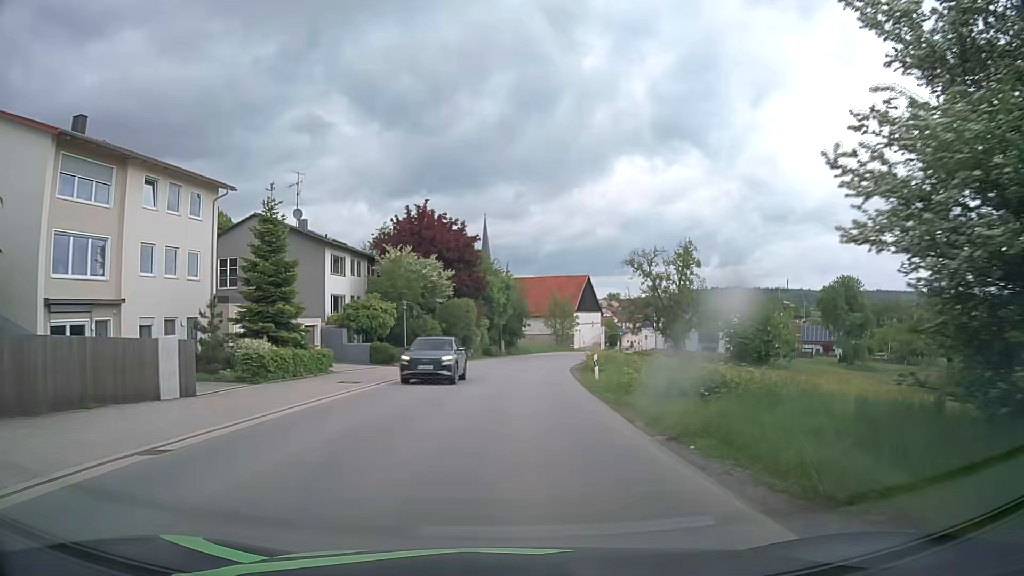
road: tertiary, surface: asphalt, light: Day
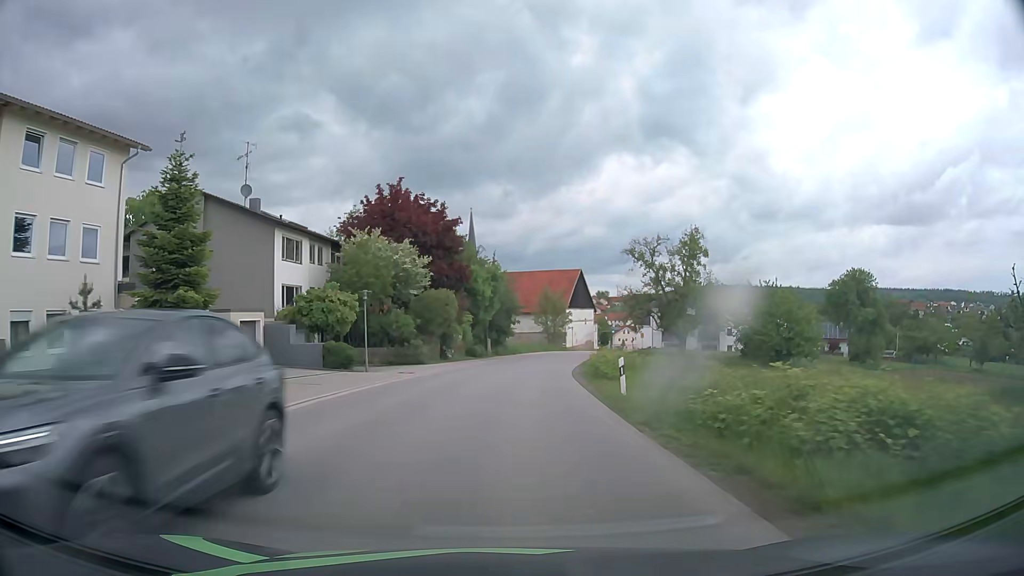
(+0.1, +7.9) m; +1°
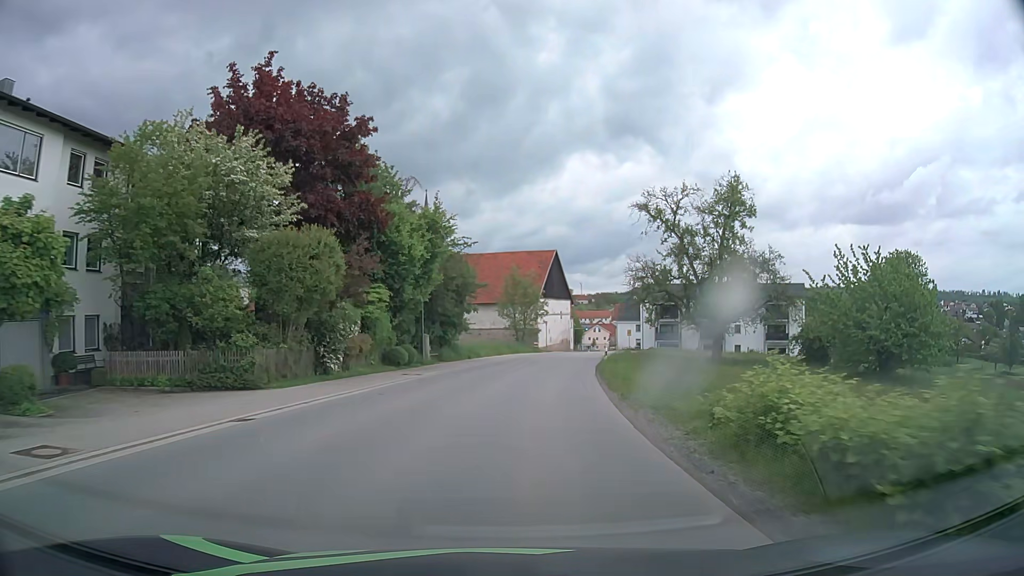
(+0.6, +23.6) m; +3°
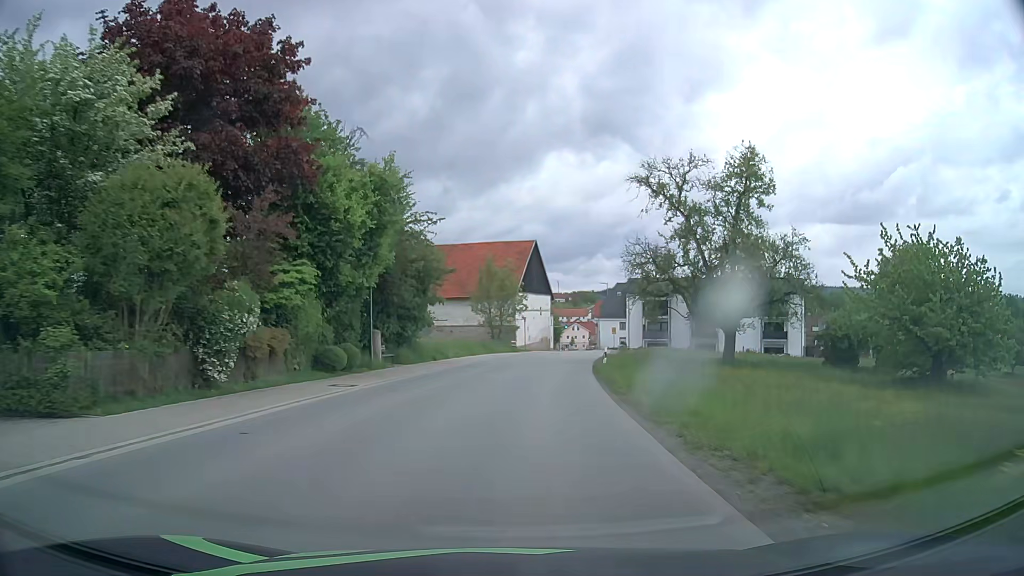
(+0.1, +7.8) m; +2°
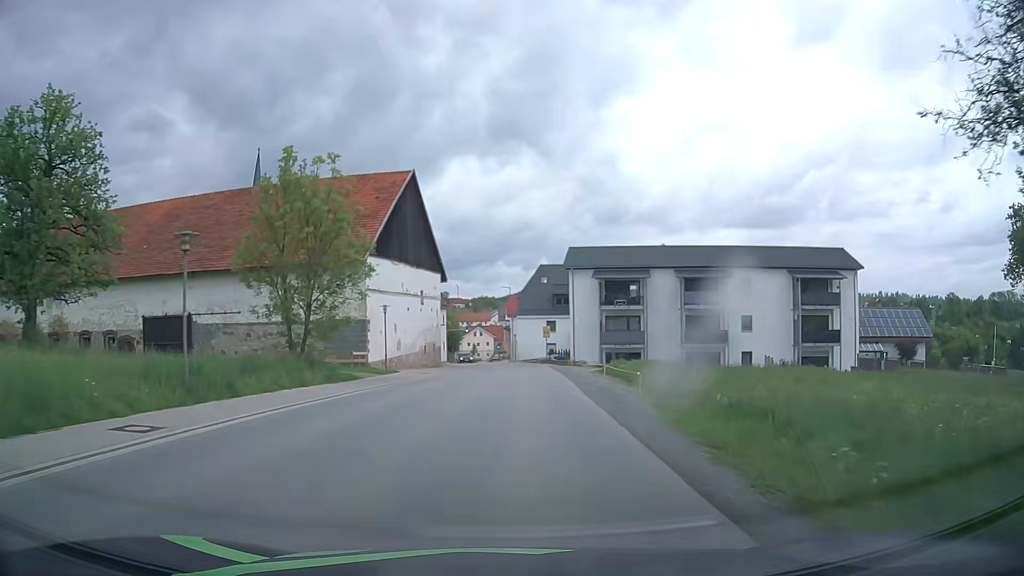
(+3.3, +38.7) m; +9°
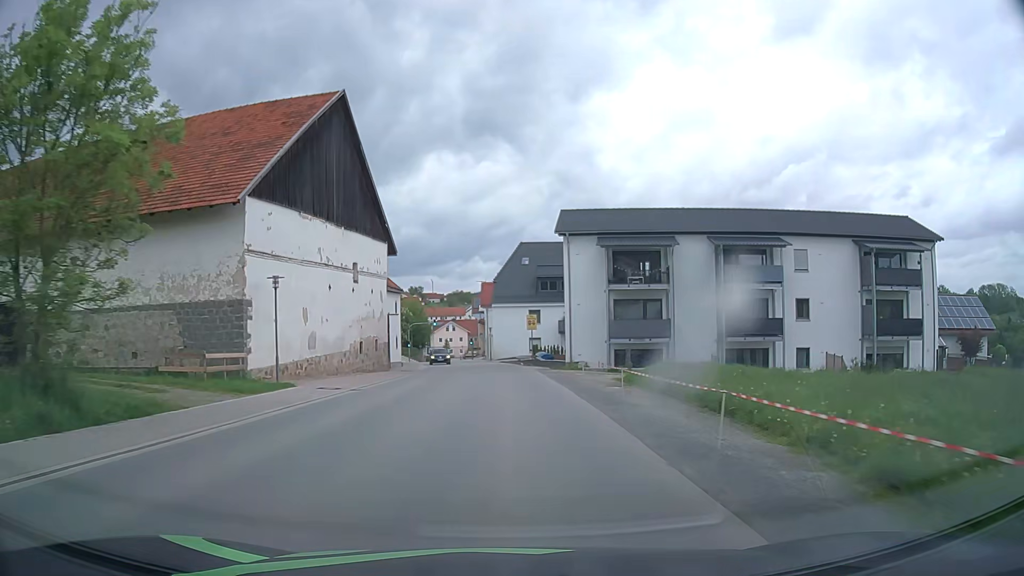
(+0.2, +15.5) m; +2°
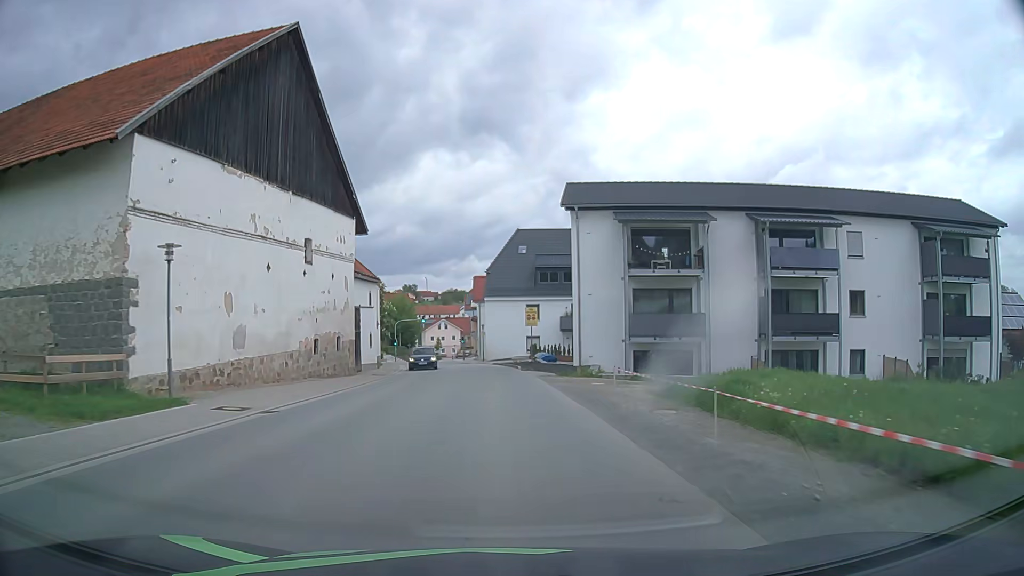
(0.0, +7.8) m; 0°
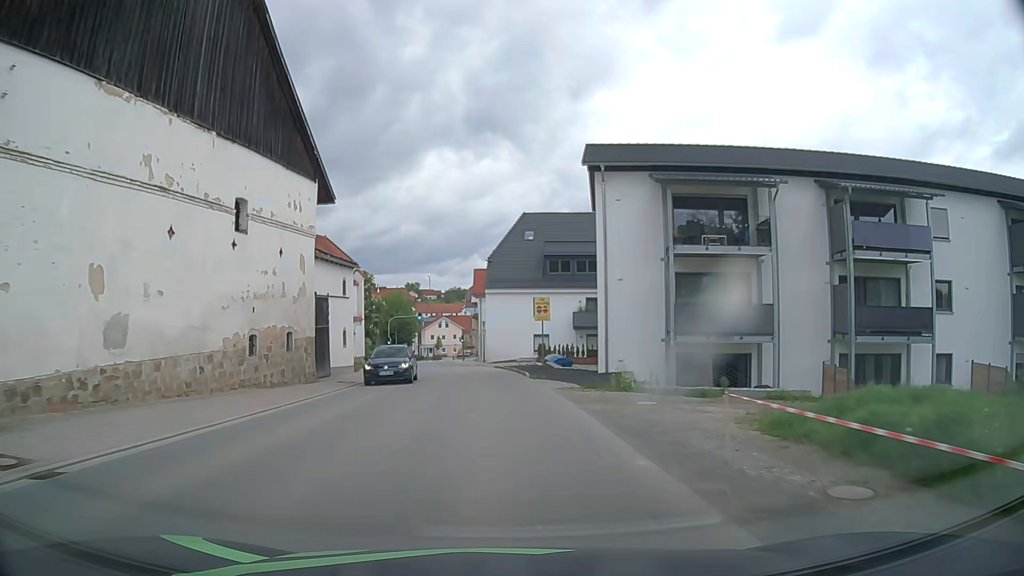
(0.0, +7.8) m; 0°
(0, +10) (-1, +20) (-2, +30) (-3, +40) (-4, +50) (-6, +60) (-8, +69) (-9, +79) (-9, +89) (-10, +99) m
